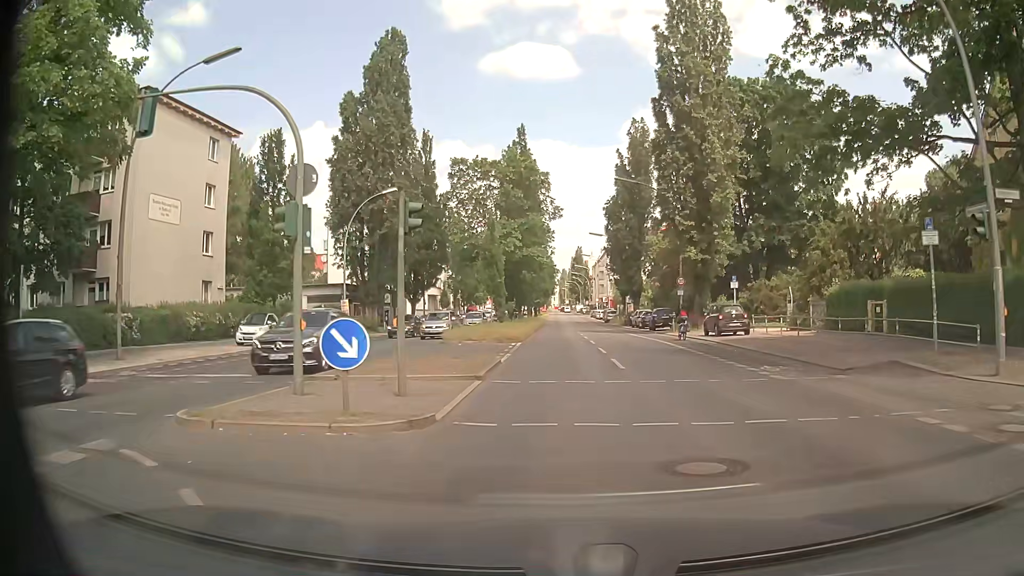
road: secondary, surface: asphalt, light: Day
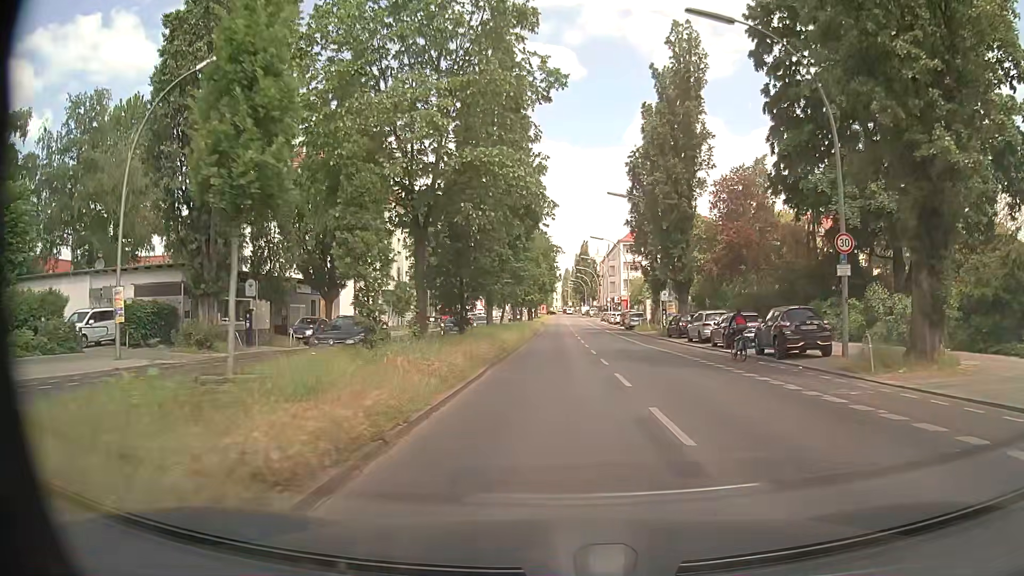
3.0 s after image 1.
(+0.2, +27.6) m; 0°
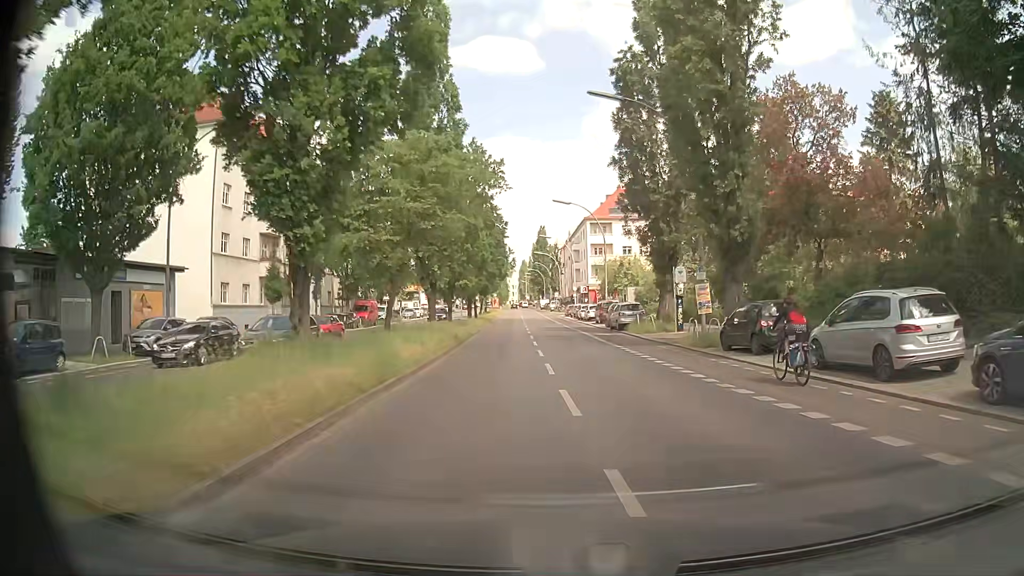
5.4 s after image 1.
(+0.6, +22.1) m; +4°
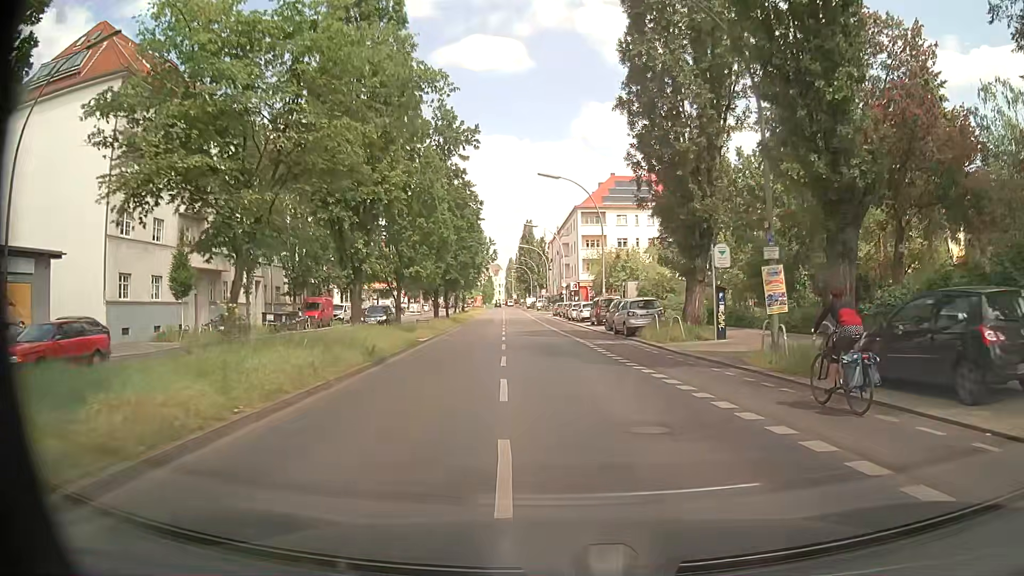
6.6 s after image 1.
(+0.1, +10.9) m; +1°
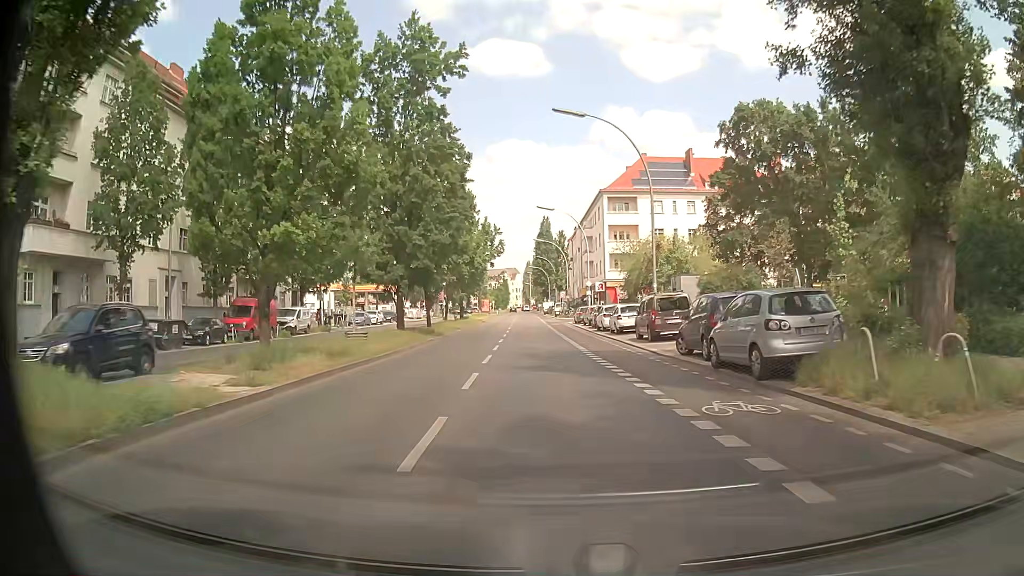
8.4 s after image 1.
(-0.3, +16.6) m; -2°
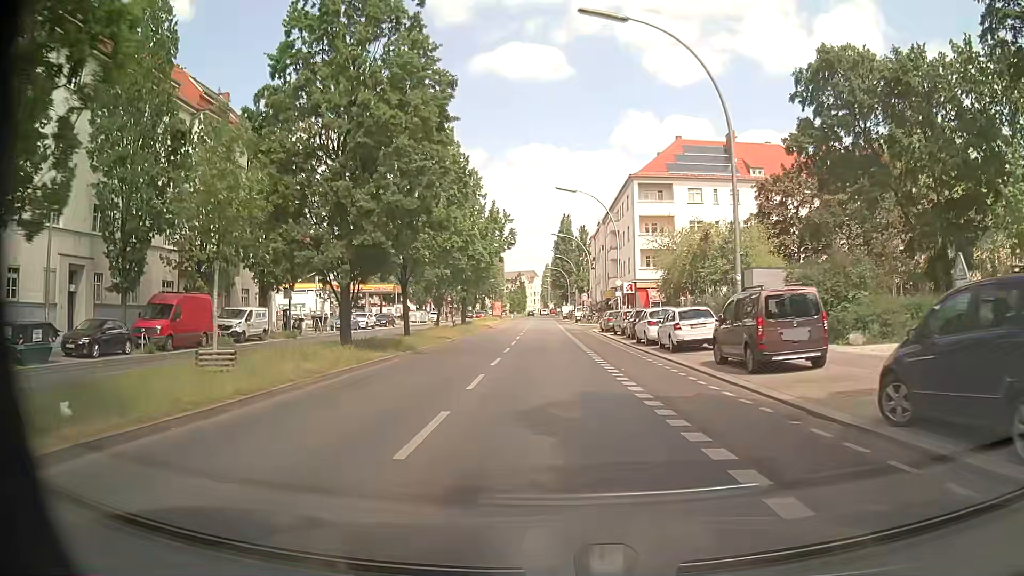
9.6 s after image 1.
(-0.2, +11.3) m; -1°
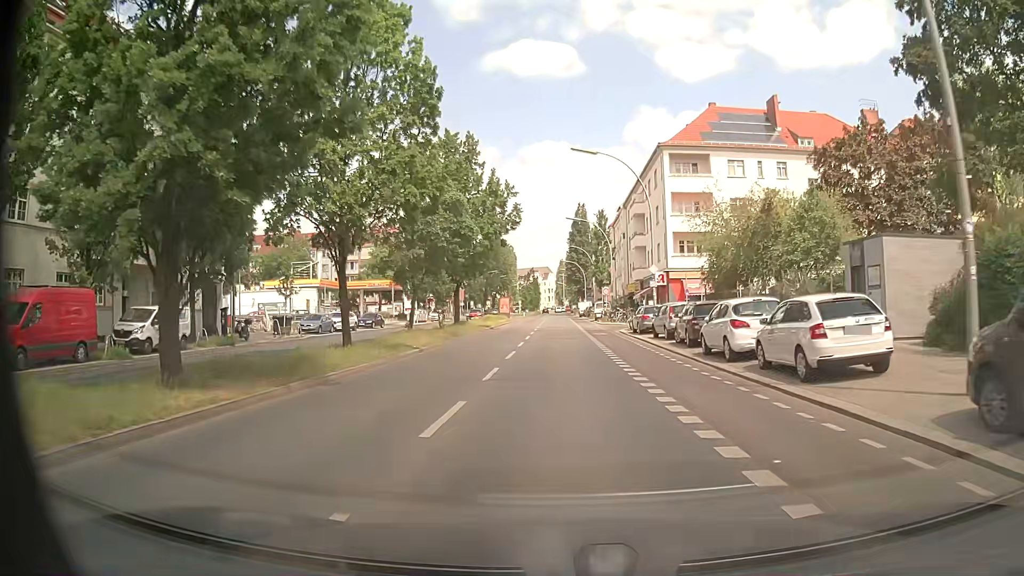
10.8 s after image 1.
(-0.2, +11.1) m; -2°
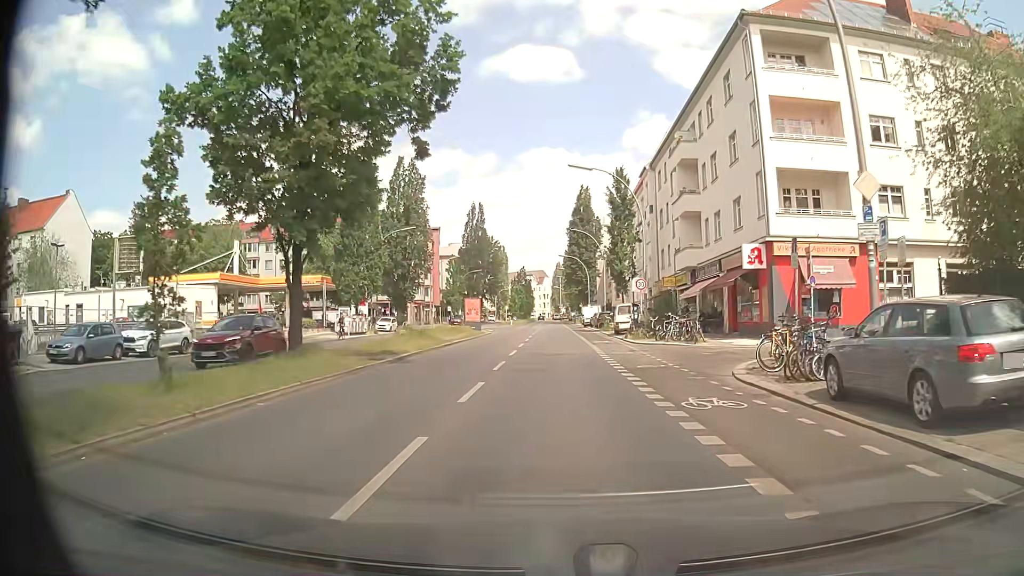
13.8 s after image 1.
(0.0, +27.0) m; 0°
(0, +10) (0, +20) (0, +30) (0, +40) (0, +50) (0, +60) (0, +70) (0, +80) (0, +90) (0, +100) m
